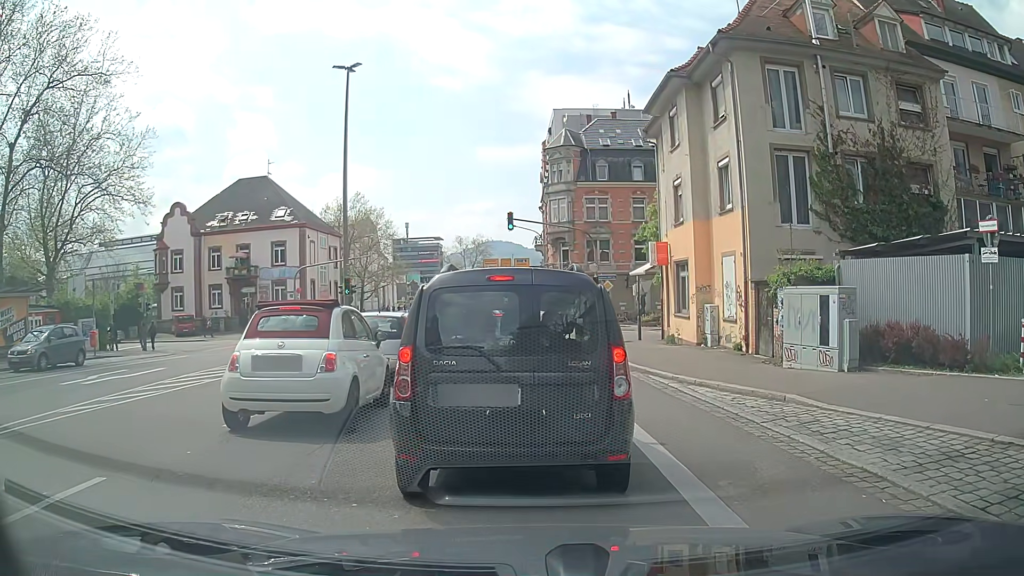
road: secondary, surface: asphalt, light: Day
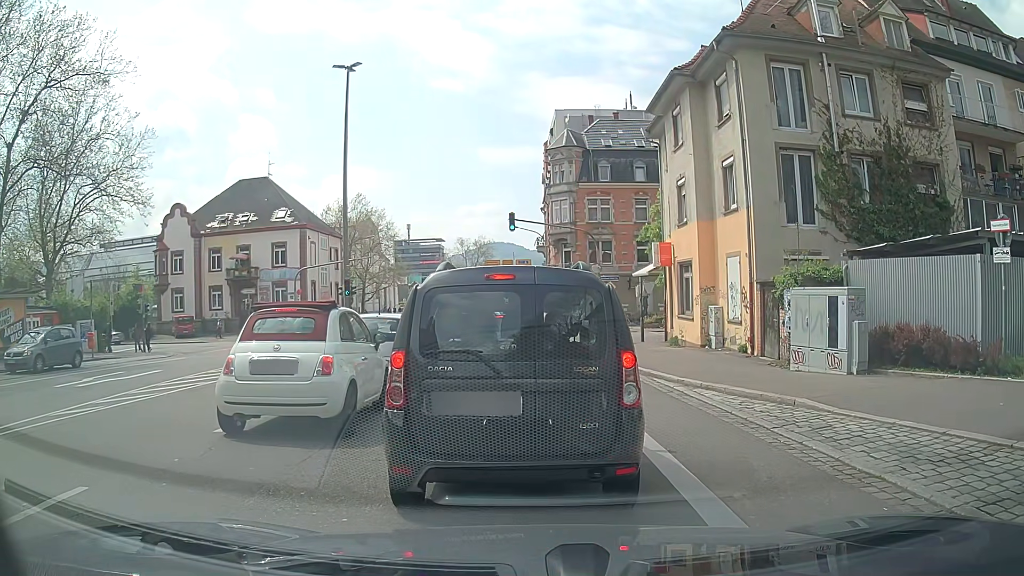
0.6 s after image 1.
(0.0, +0.3) m; 0°
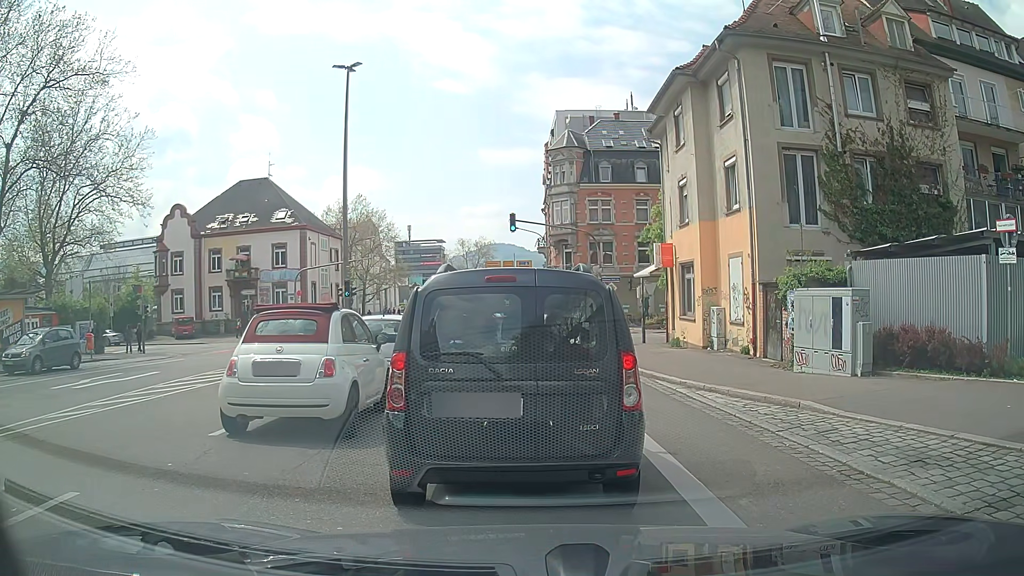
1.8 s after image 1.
(0.0, +0.2) m; 0°
